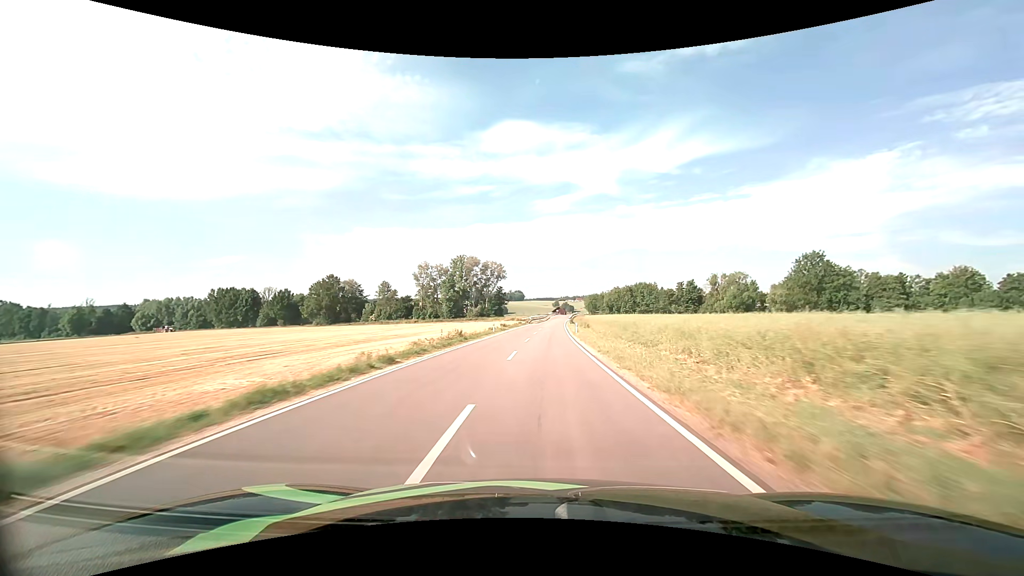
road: tertiary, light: Day
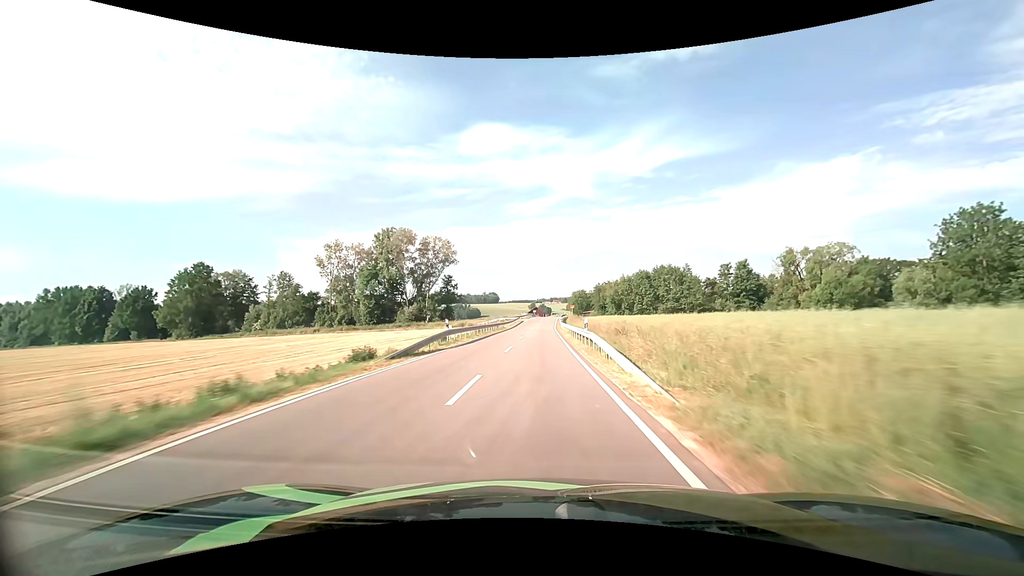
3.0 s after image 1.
(+2.3, +68.3) m; +3°
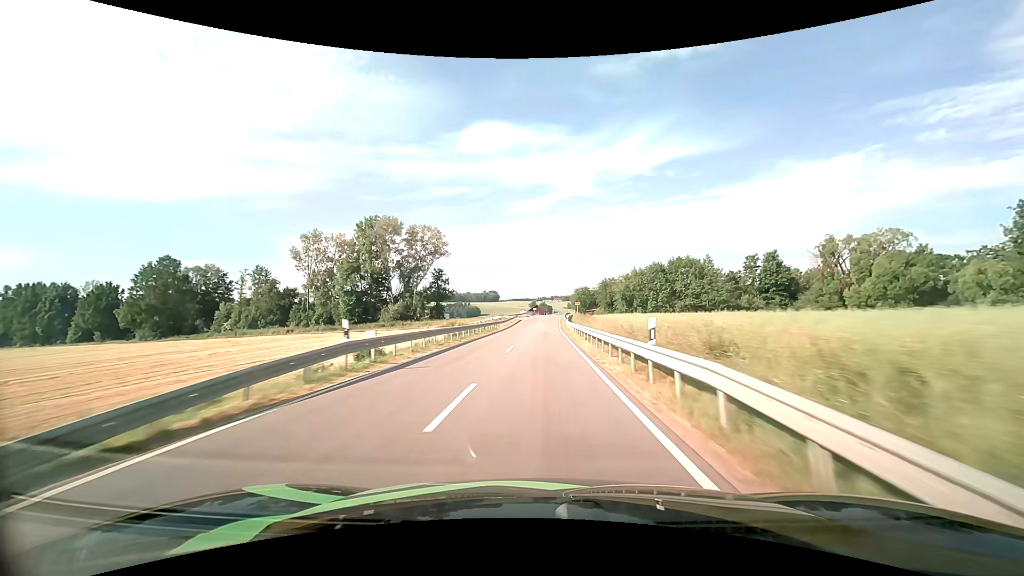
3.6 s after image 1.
(0.0, +13.9) m; 0°
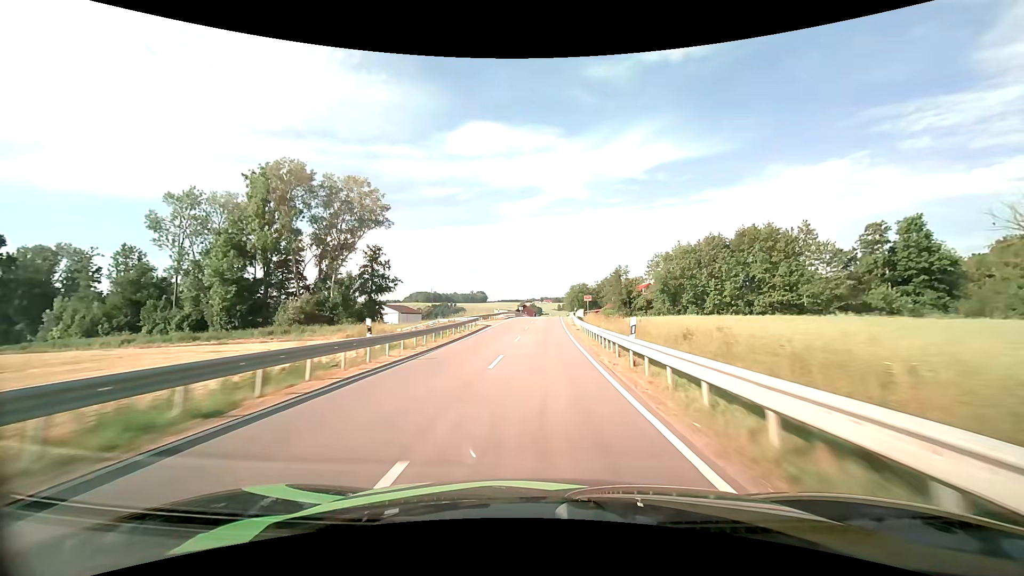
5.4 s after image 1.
(+0.3, +41.4) m; +1°
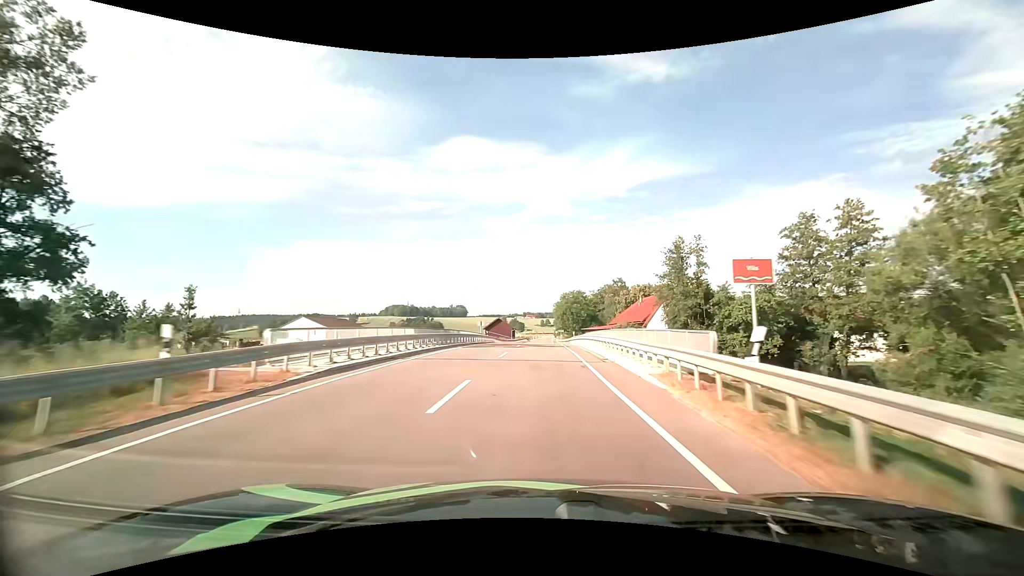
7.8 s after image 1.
(+1.0, +53.6) m; +2°
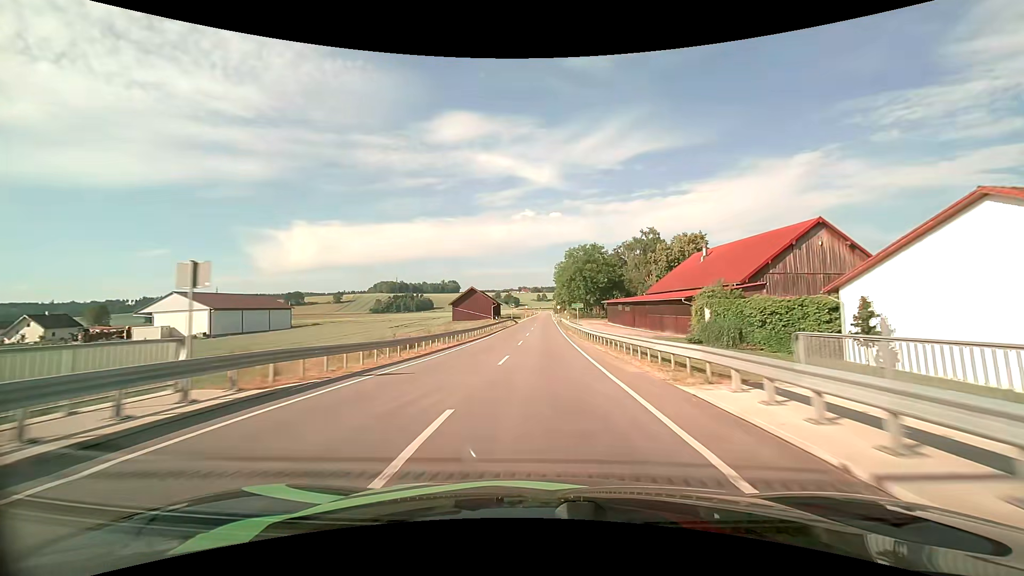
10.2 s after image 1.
(+0.4, +52.0) m; 0°
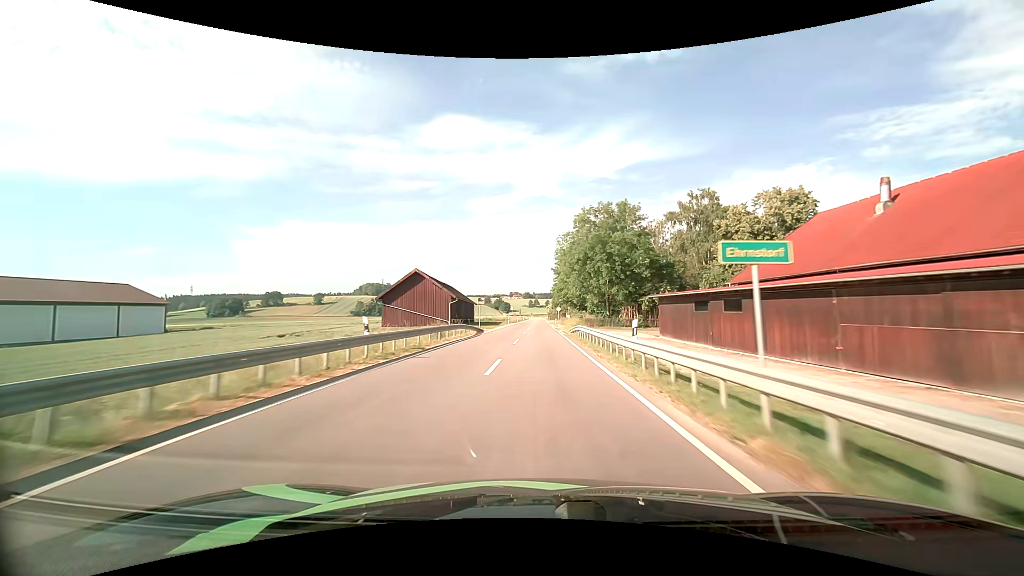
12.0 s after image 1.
(+0.3, +40.6) m; +1°
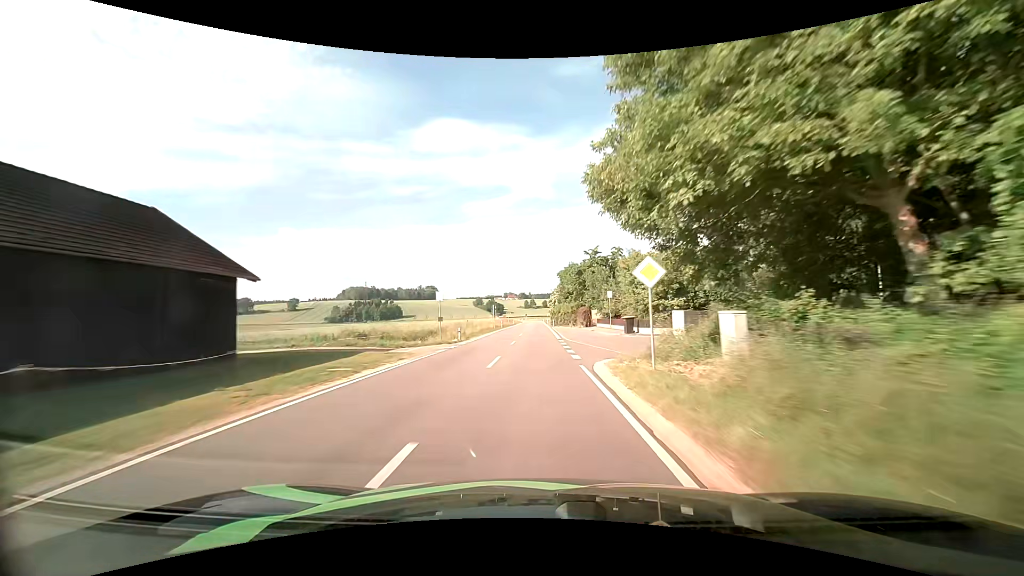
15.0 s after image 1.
(+0.6, +70.5) m; +1°
(0, +10) (0, +20) (0, +30) (0, +40) (0, +50) (0, +60) (0, +70) (-1, +80) (-1, +90) (-1, +100) m
